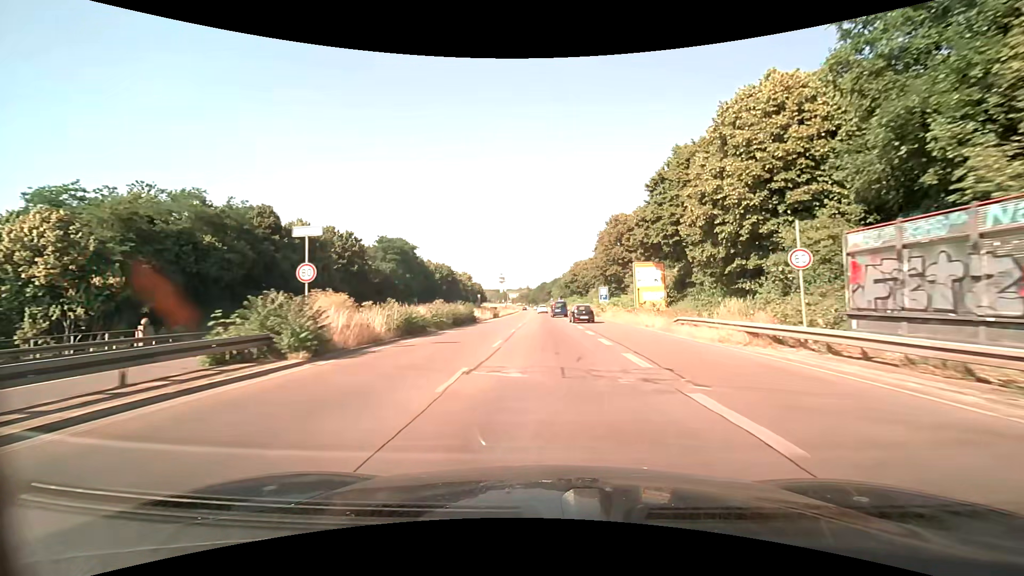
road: trunk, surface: asphalt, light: Day
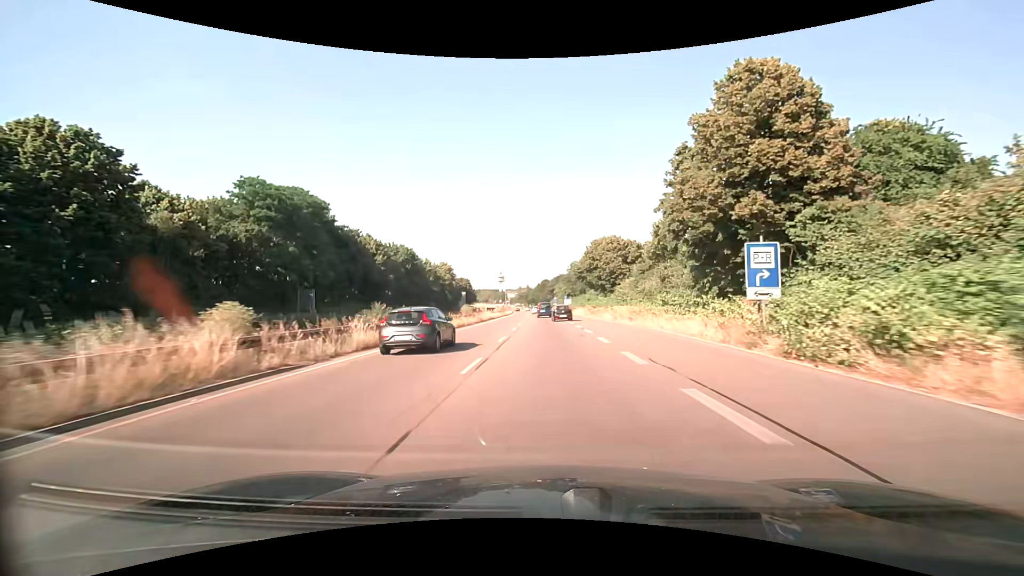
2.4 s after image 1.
(0.0, +42.5) m; 0°
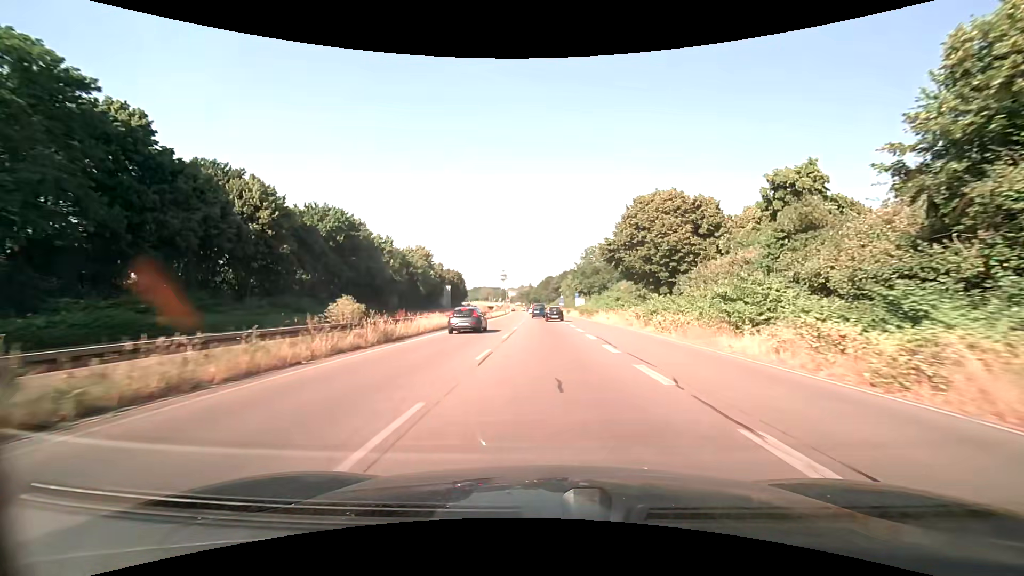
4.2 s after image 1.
(-0.2, +33.0) m; 0°
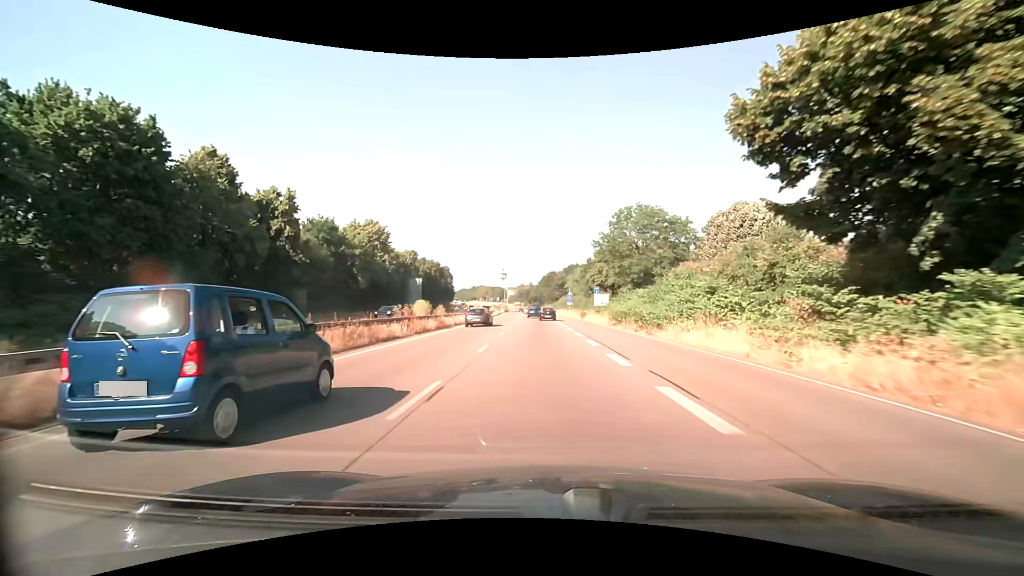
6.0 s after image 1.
(0.0, +33.8) m; 0°
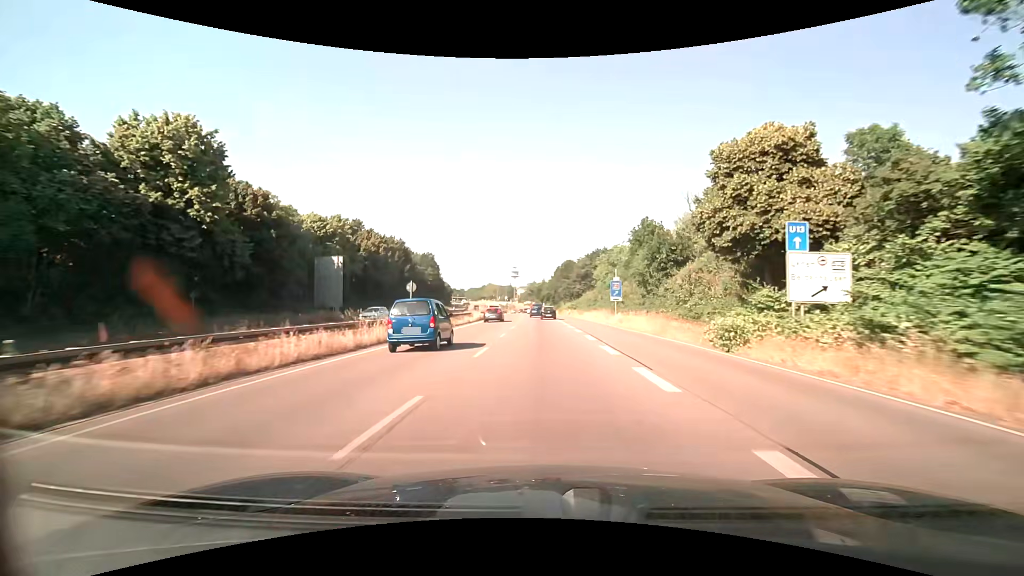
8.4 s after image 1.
(-0.5, +46.5) m; -1°
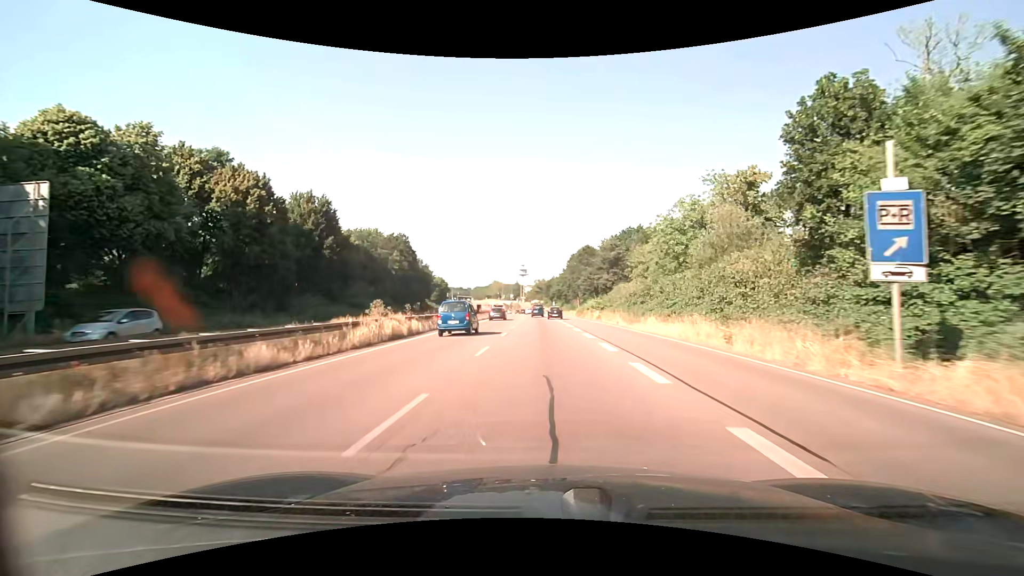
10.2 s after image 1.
(-0.3, +35.8) m; -1°
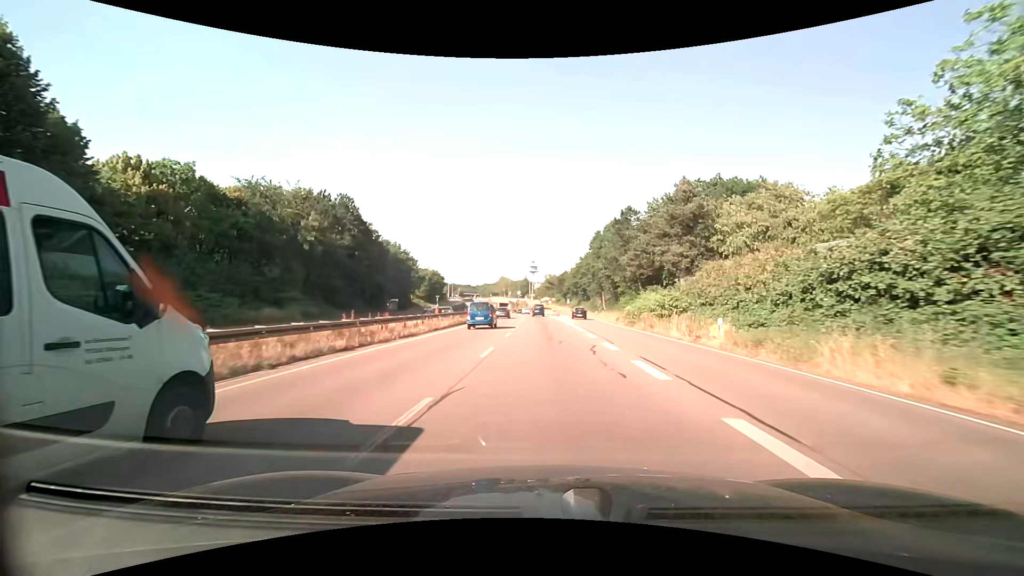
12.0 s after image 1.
(-0.3, +36.2) m; -1°
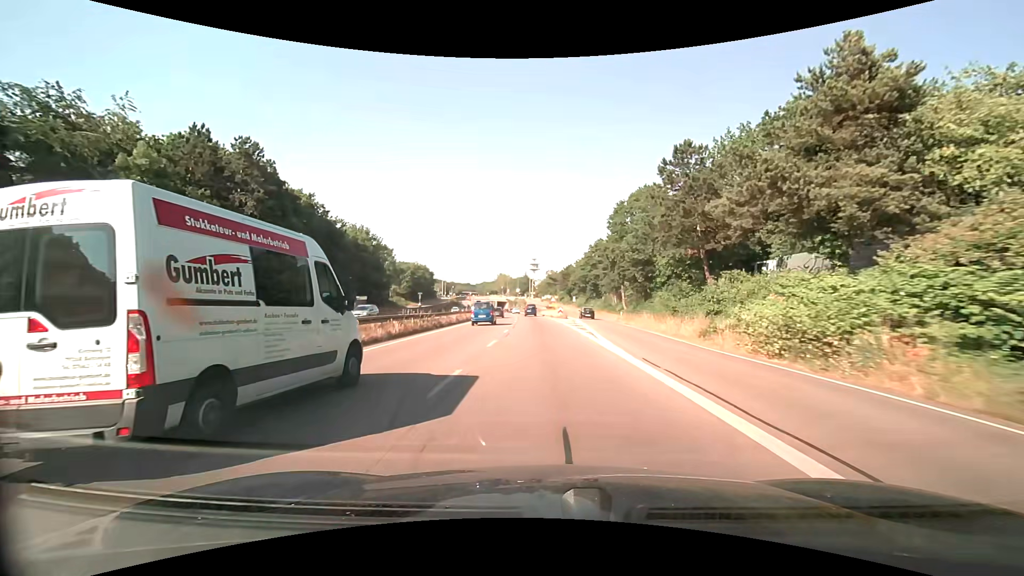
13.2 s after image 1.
(-0.1, +23.7) m; 0°
(0, +10) (0, +20) (0, +30) (0, +40) (-1, +50) (-1, +60) (-2, +70) (-2, +80) (-3, +90) (-4, +100) m
